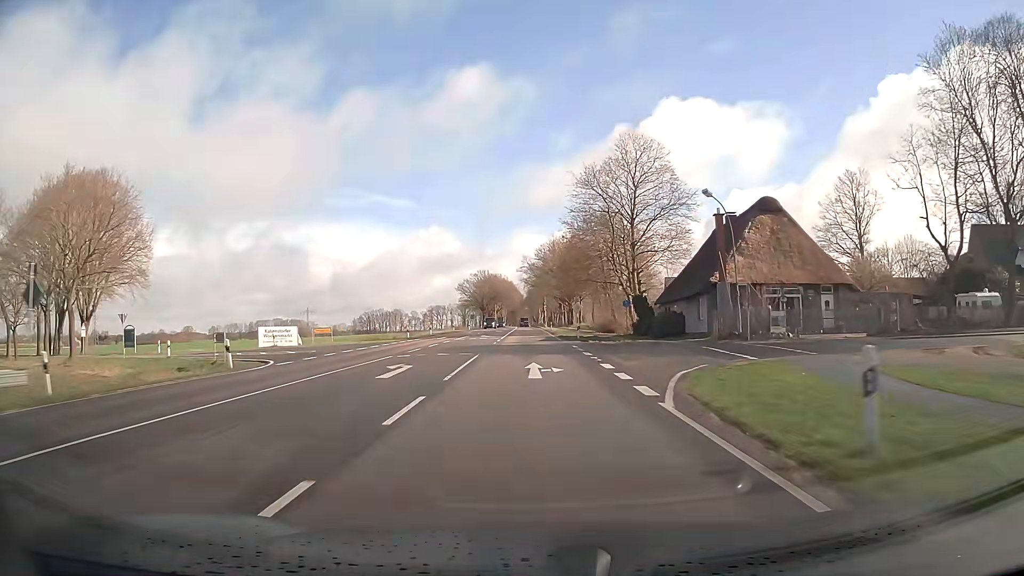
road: primary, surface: asphalt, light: Day
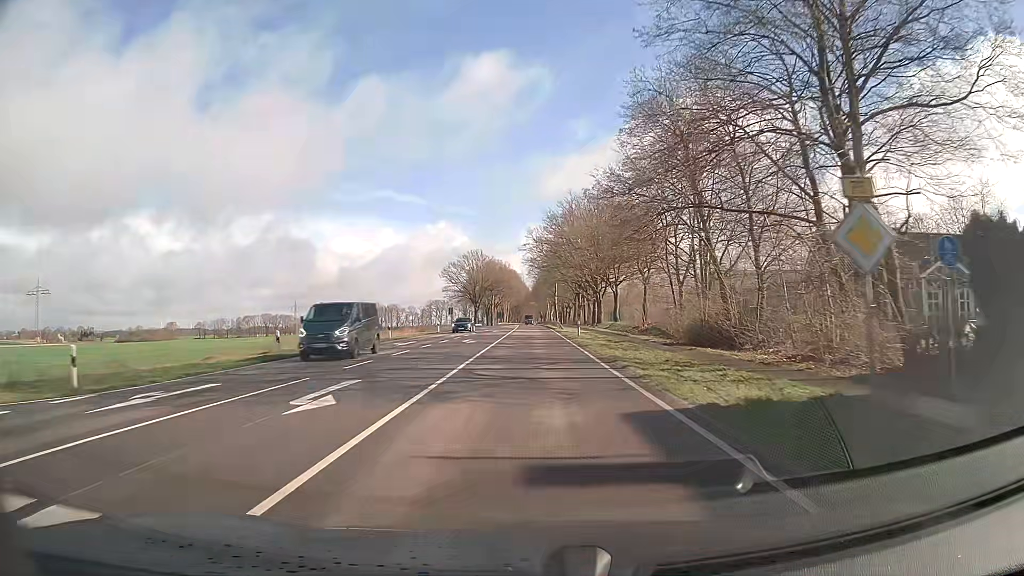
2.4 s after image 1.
(-0.2, +43.7) m; -1°
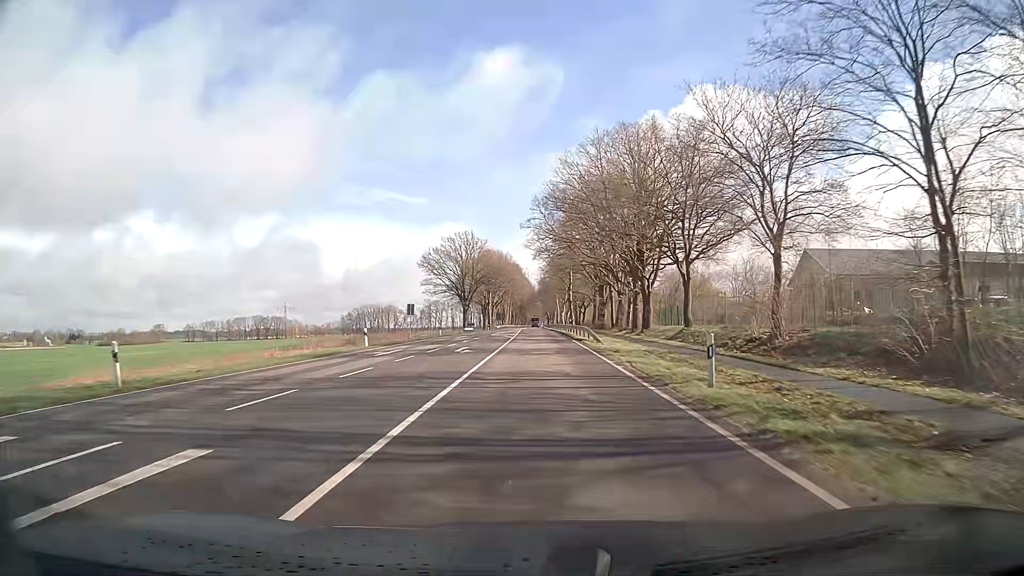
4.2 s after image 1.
(-0.2, +32.9) m; -1°
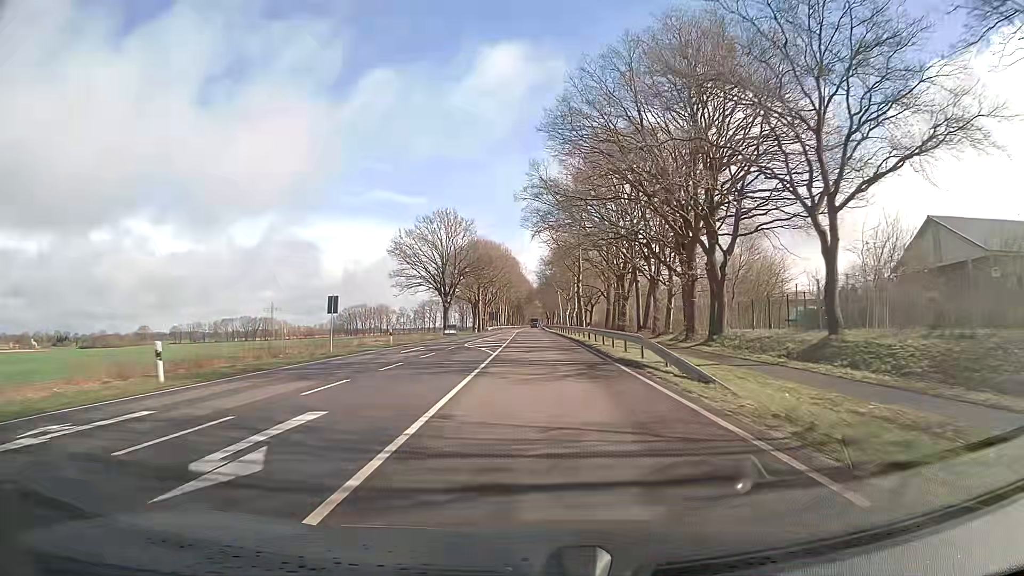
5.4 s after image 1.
(+0.1, +22.0) m; +1°
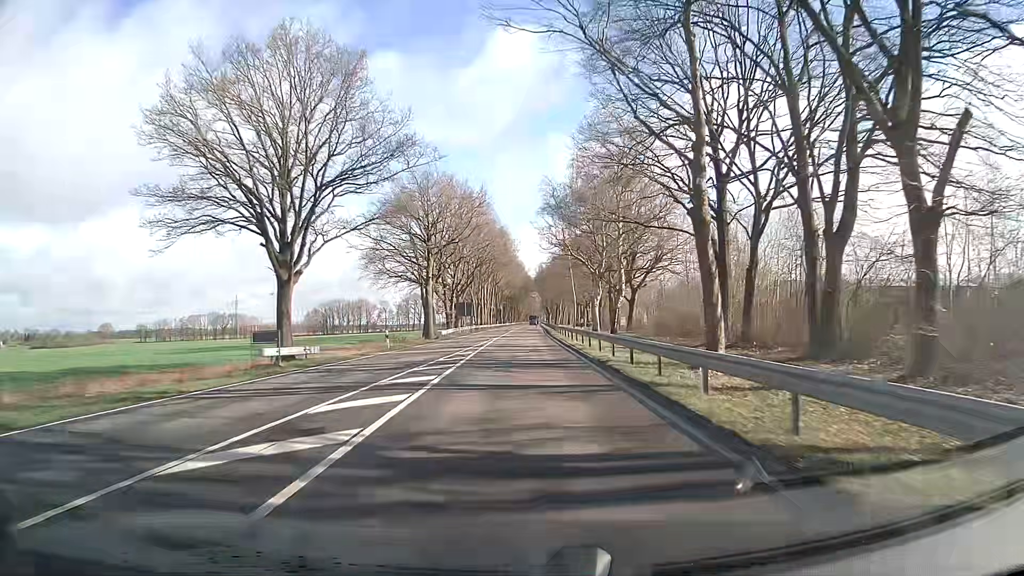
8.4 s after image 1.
(+0.1, +54.9) m; 0°
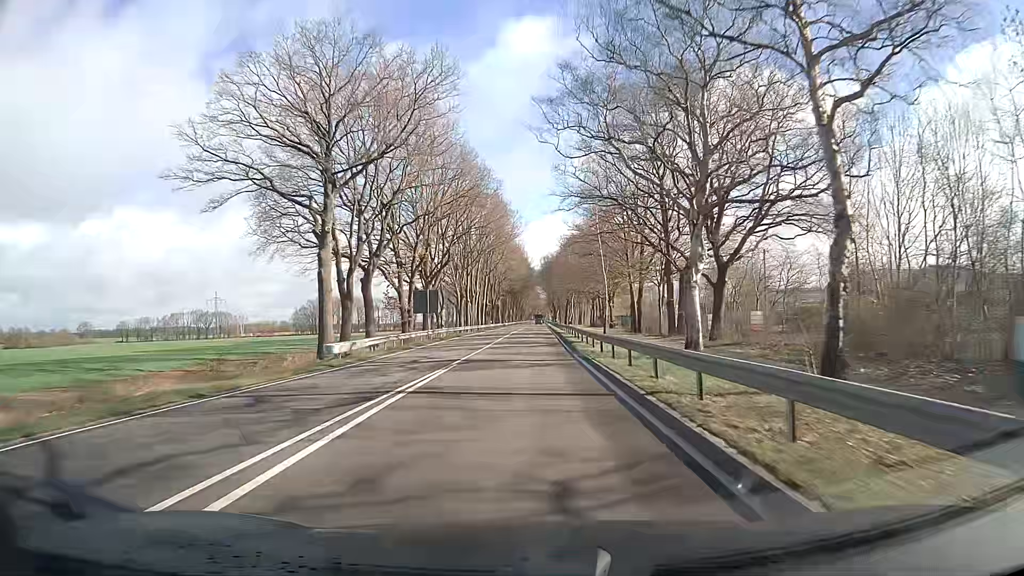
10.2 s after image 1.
(-0.1, +33.0) m; 0°
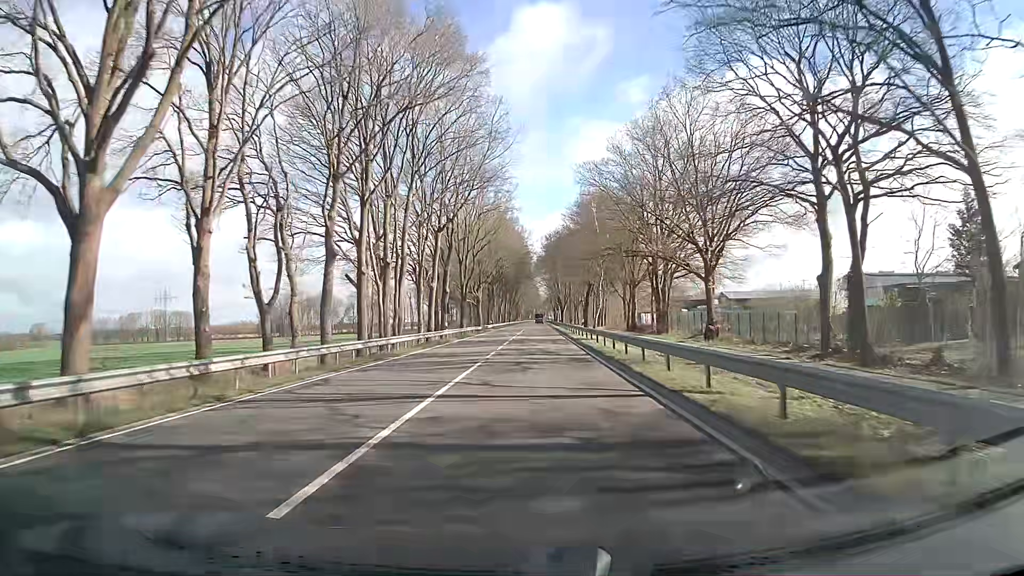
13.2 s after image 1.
(-0.4, +54.8) m; 0°
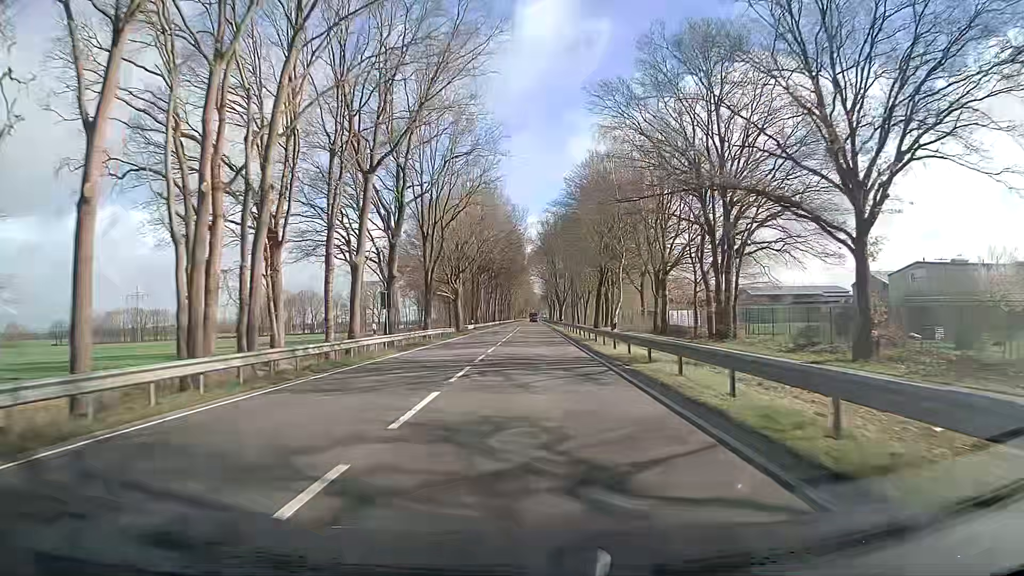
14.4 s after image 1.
(0.0, +21.9) m; 0°
(0, +10) (0, +20) (0, +30) (0, +40) (0, +50) (0, +60) (0, +70) (0, +80) (0, +90) (0, +100) m
